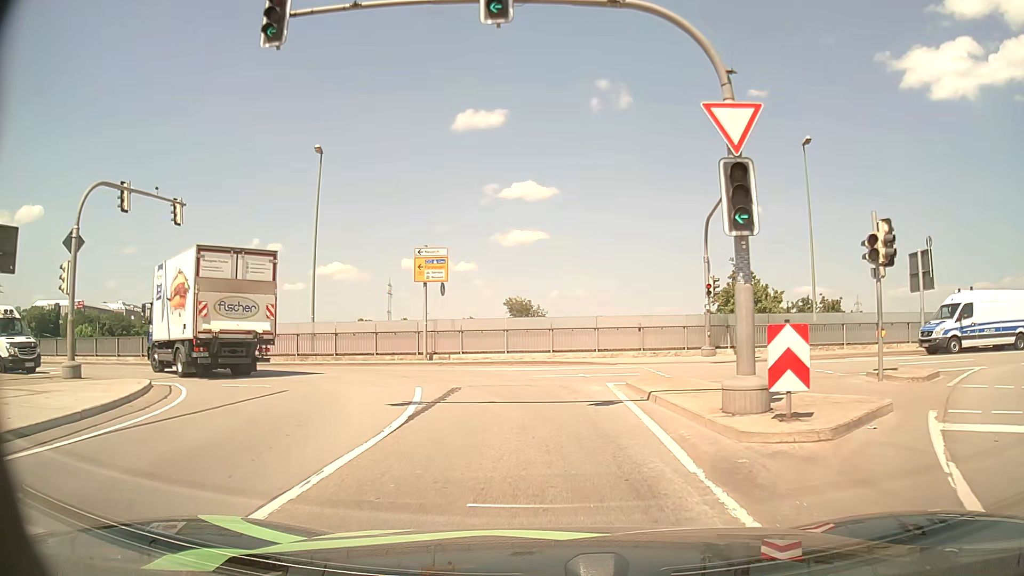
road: primary_link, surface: asphalt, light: Day
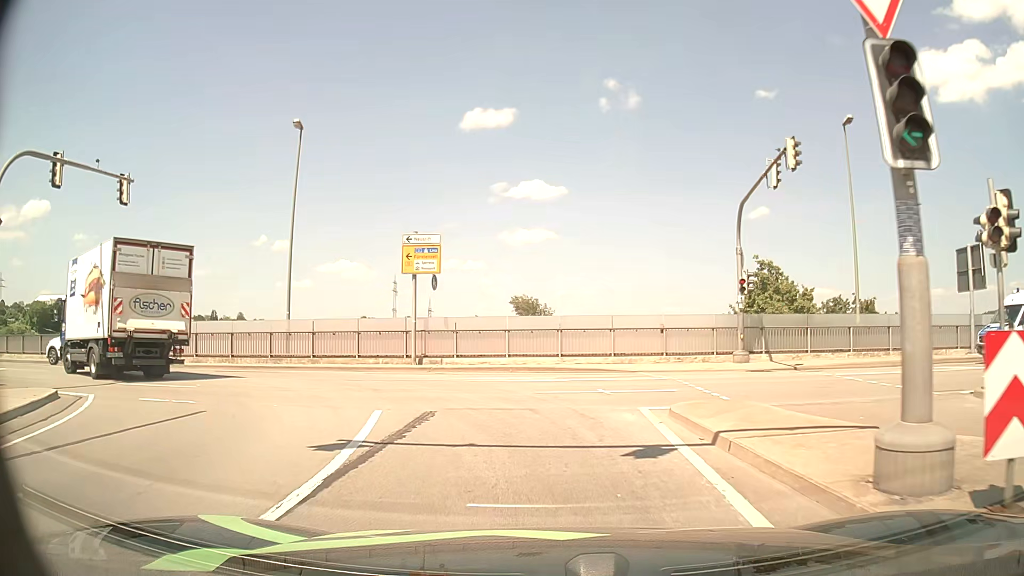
(0.0, +4.0) m; 0°
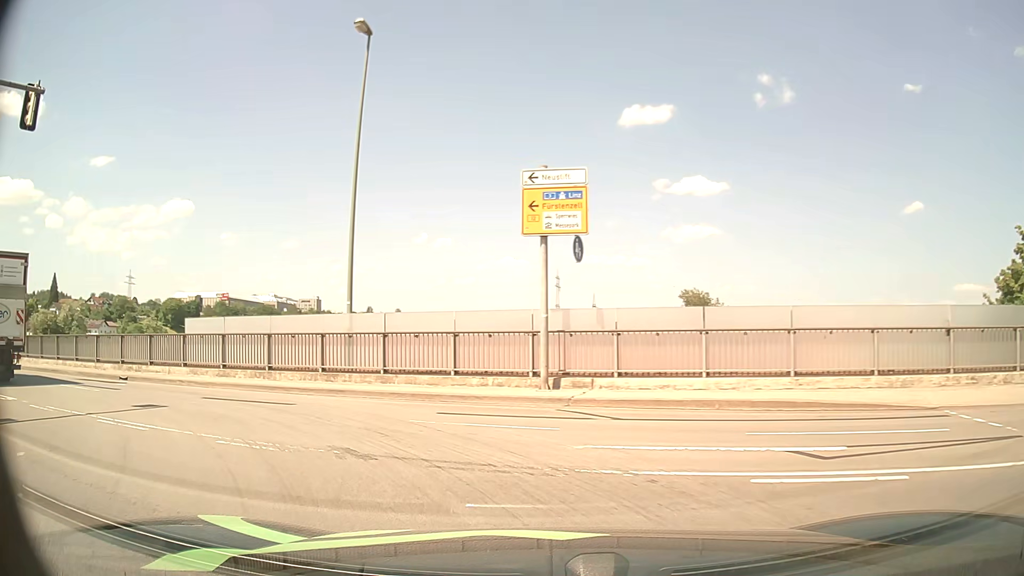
(-0.8, +10.5) m; -14°
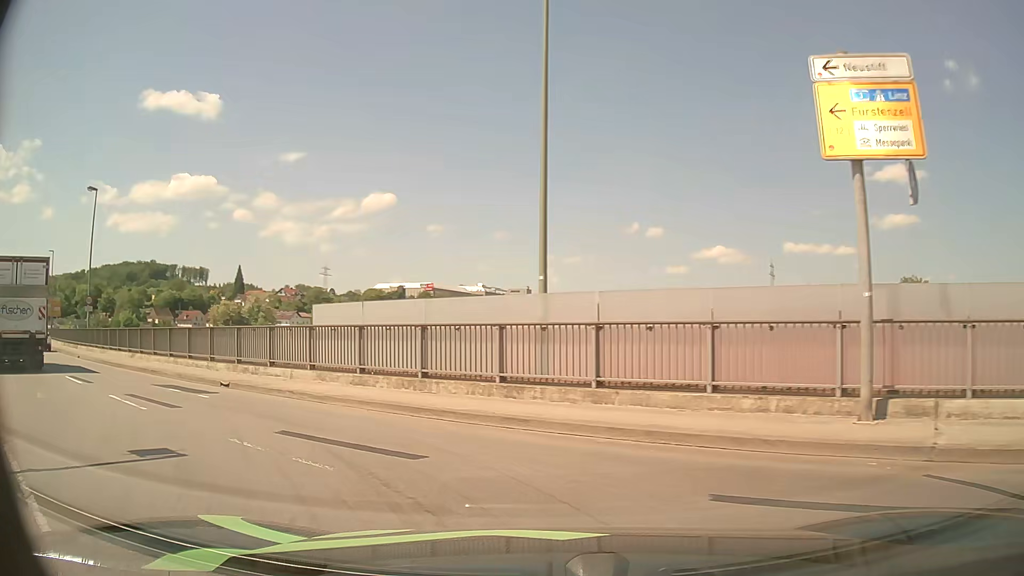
(-0.9, +6.3) m; -18°
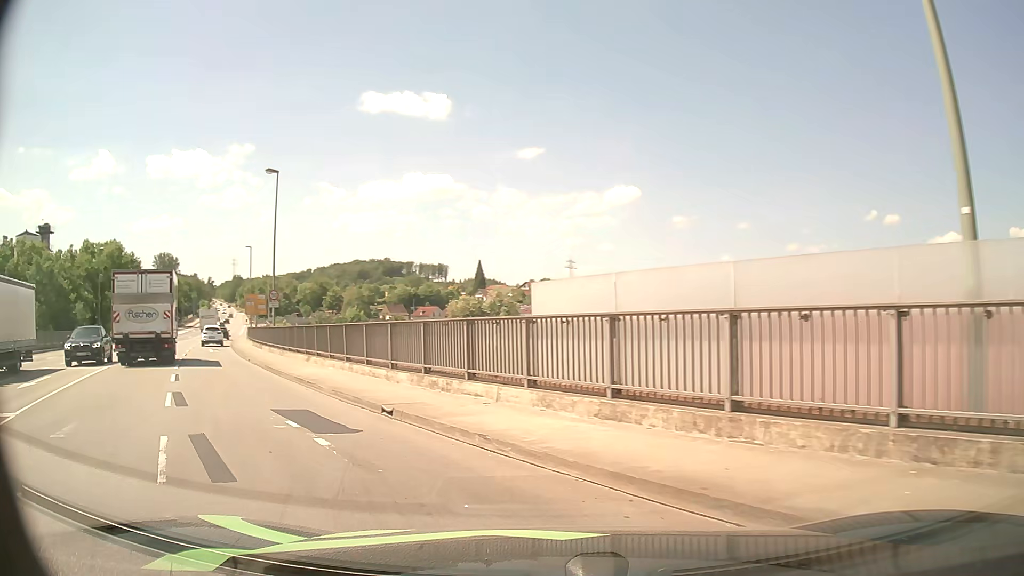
(-1.1, +6.3) m; -20°
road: primary
